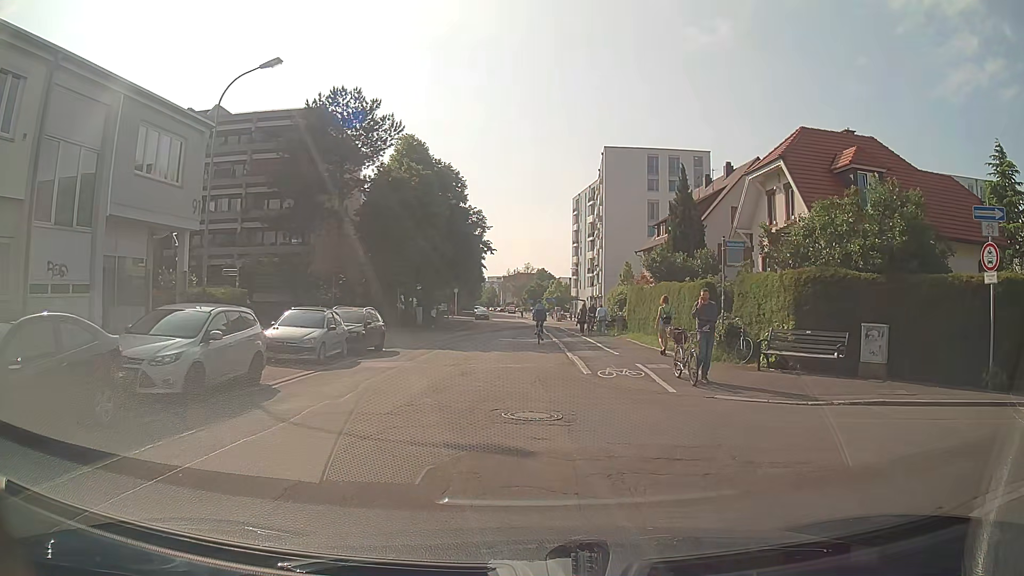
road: residential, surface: asphalt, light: Day
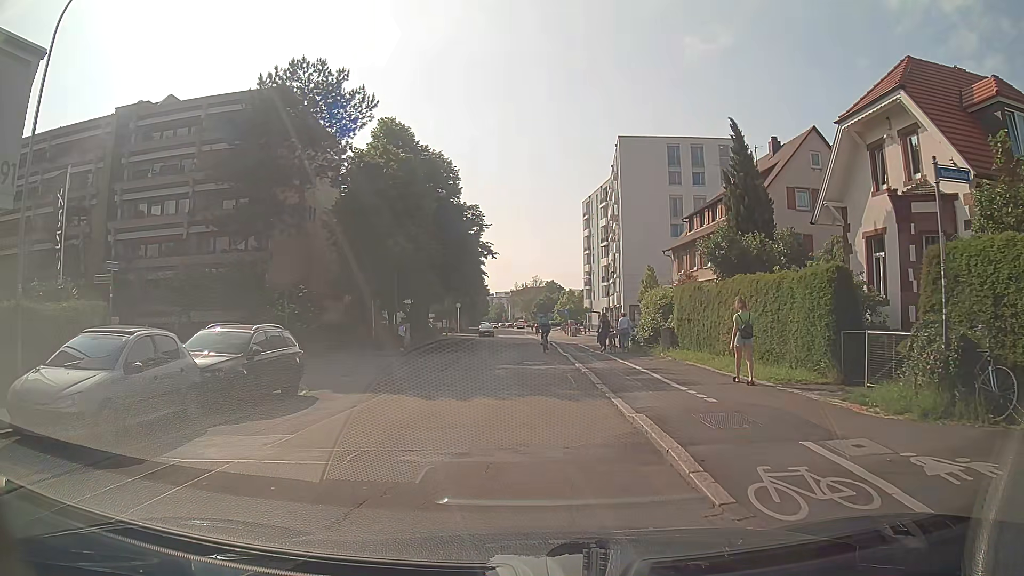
(-0.2, +10.0) m; -3°
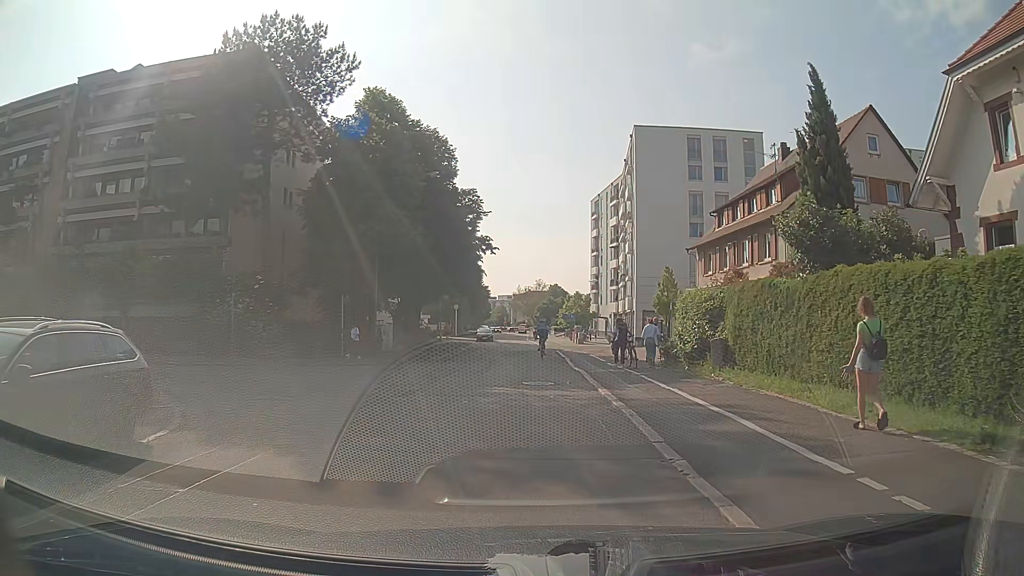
(+0.1, +6.7) m; 0°
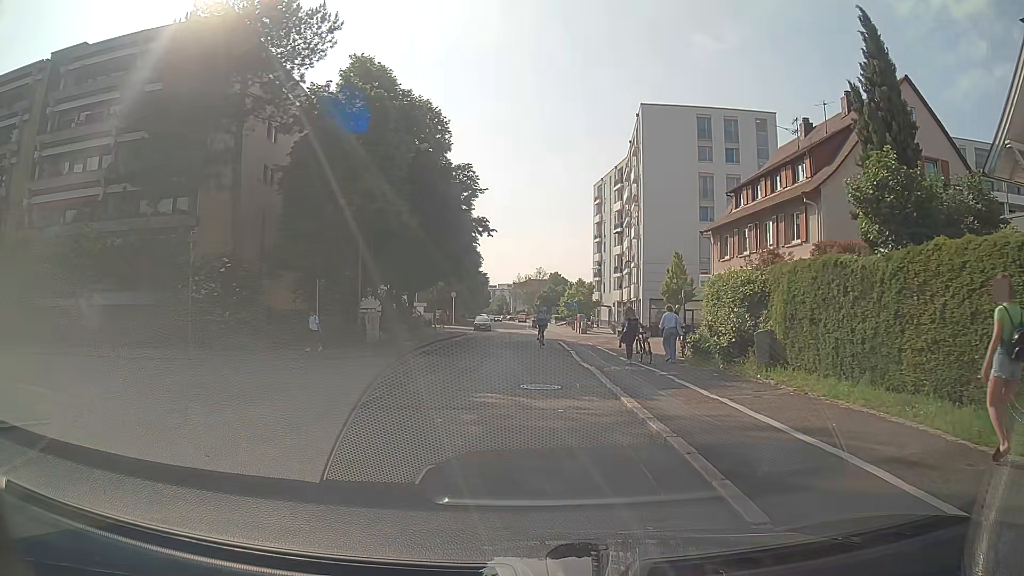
(+0.1, +3.7) m; +2°
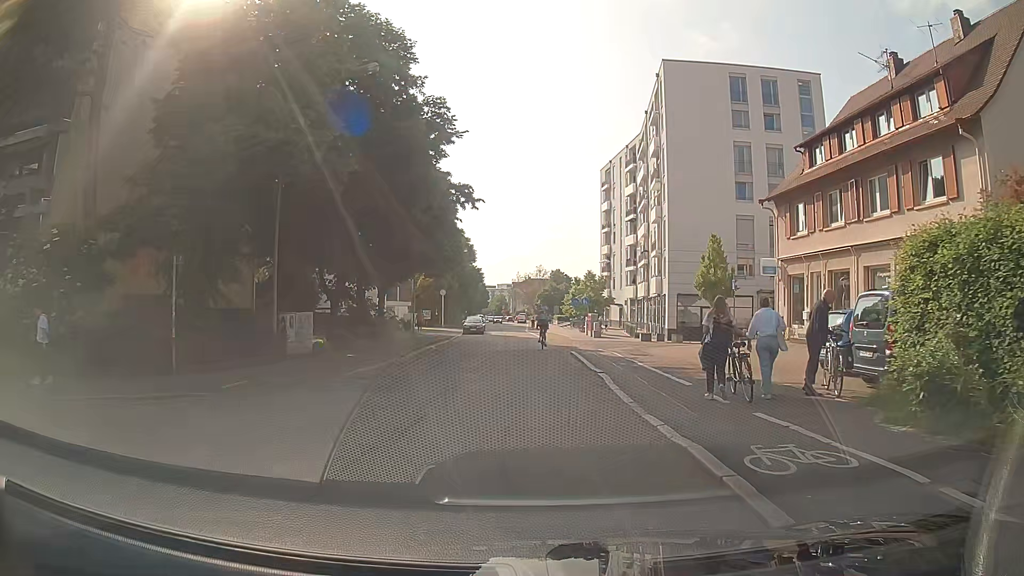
(-0.1, +11.4) m; 0°
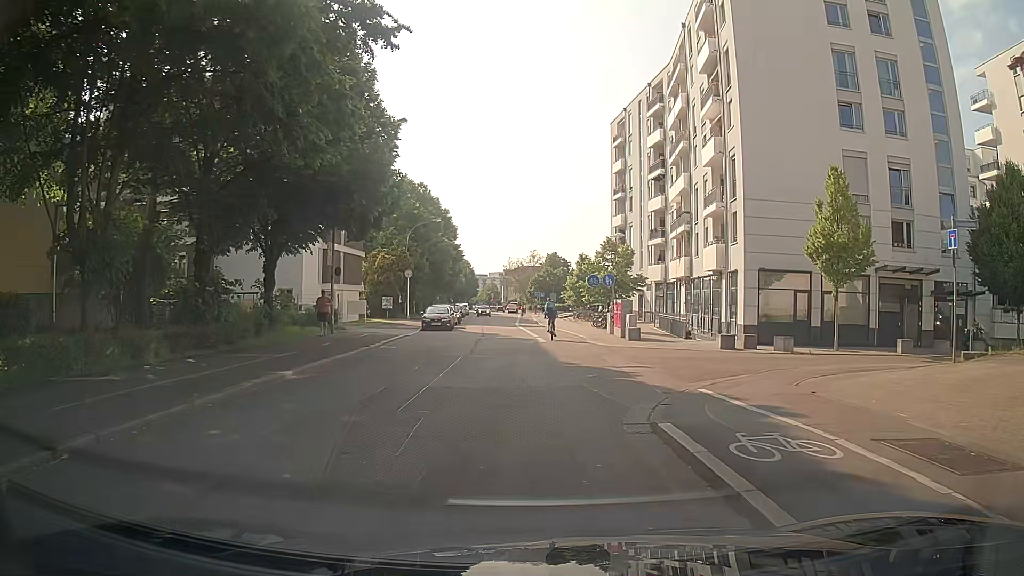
(+0.1, +19.2) m; +1°
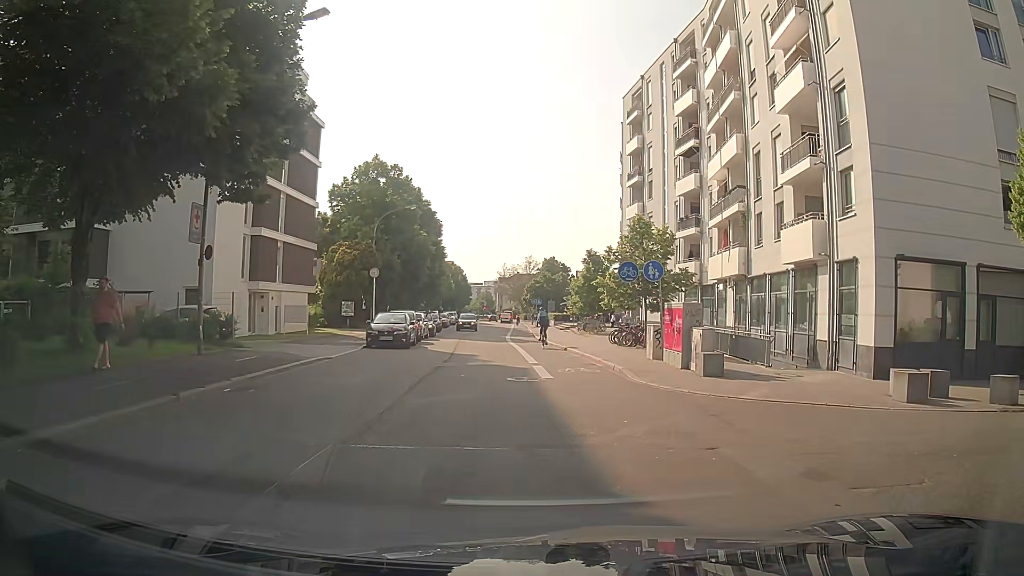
(-0.2, +12.2) m; -1°
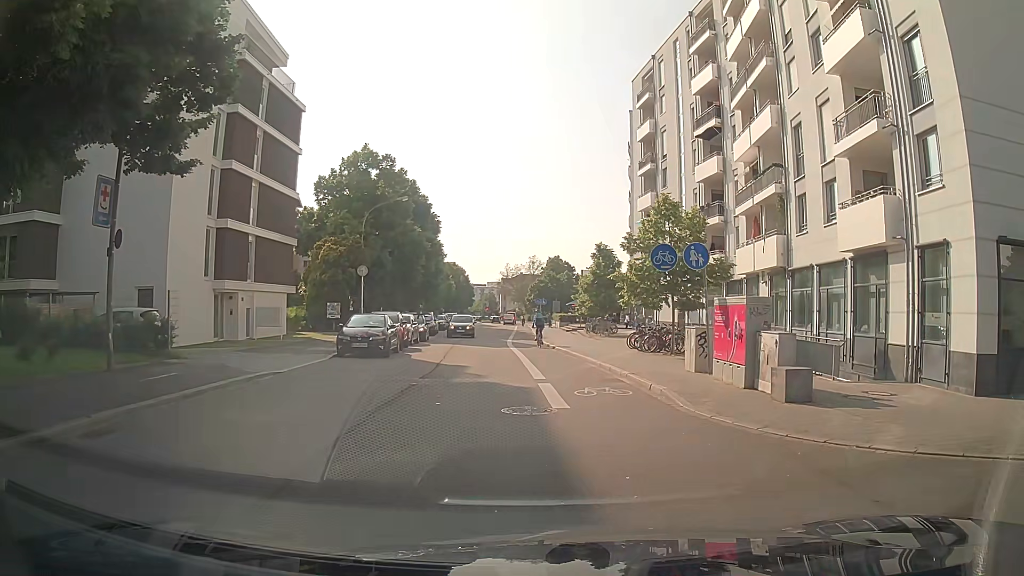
(+0.1, +4.7) m; 0°
